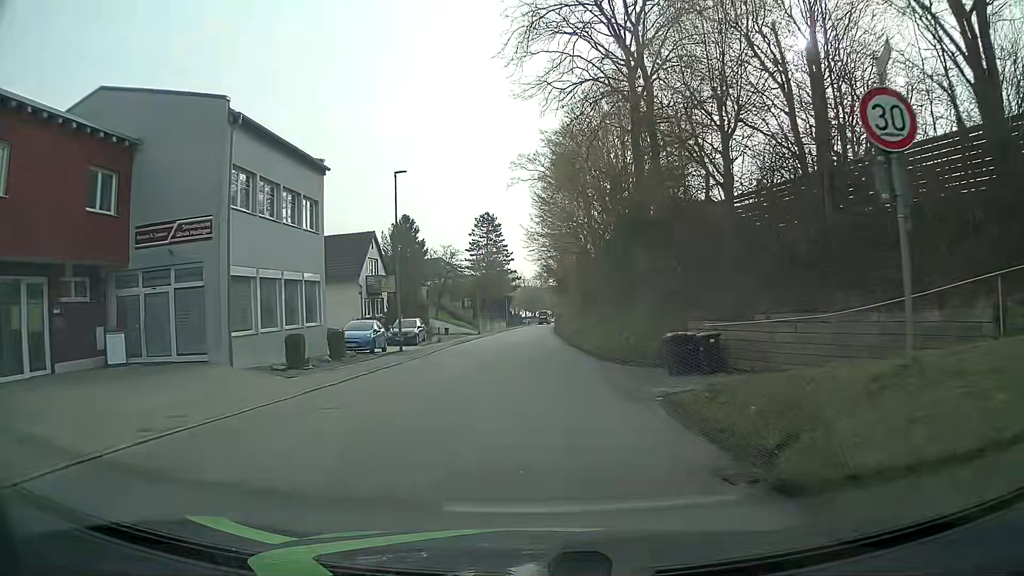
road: tertiary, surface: asphalt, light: Day
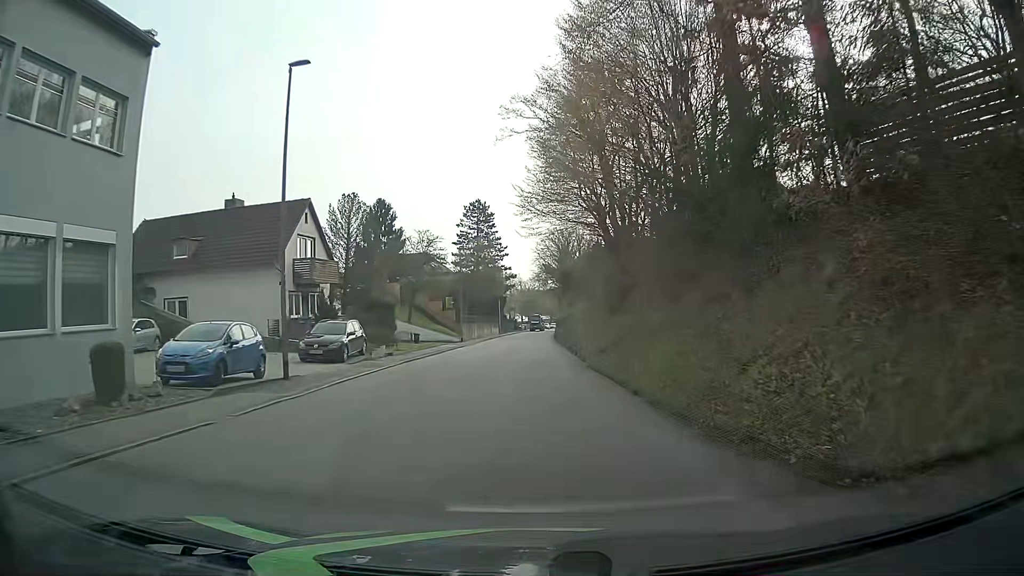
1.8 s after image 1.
(+0.2, +14.3) m; 0°
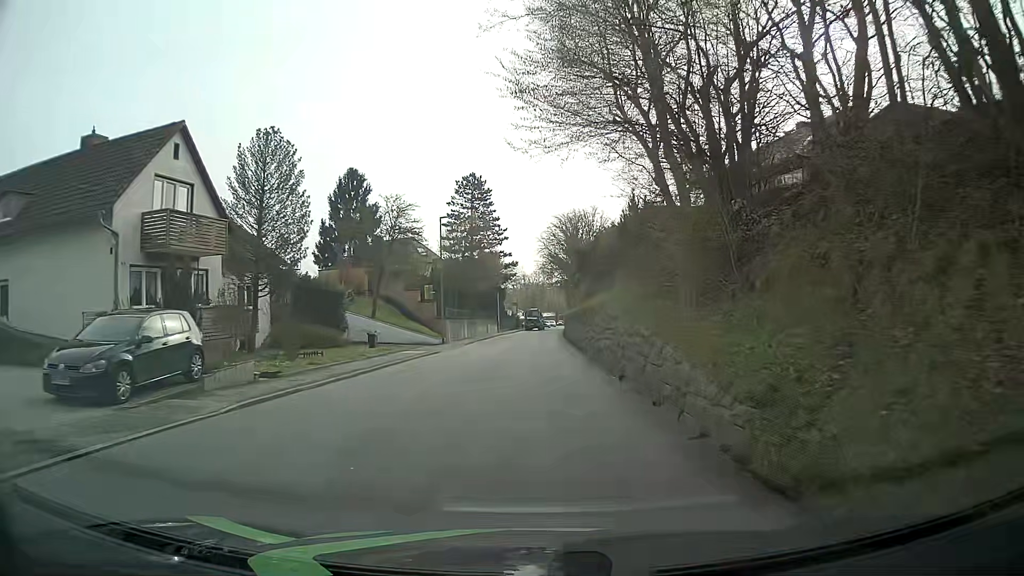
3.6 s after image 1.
(+0.1, +14.4) m; 0°
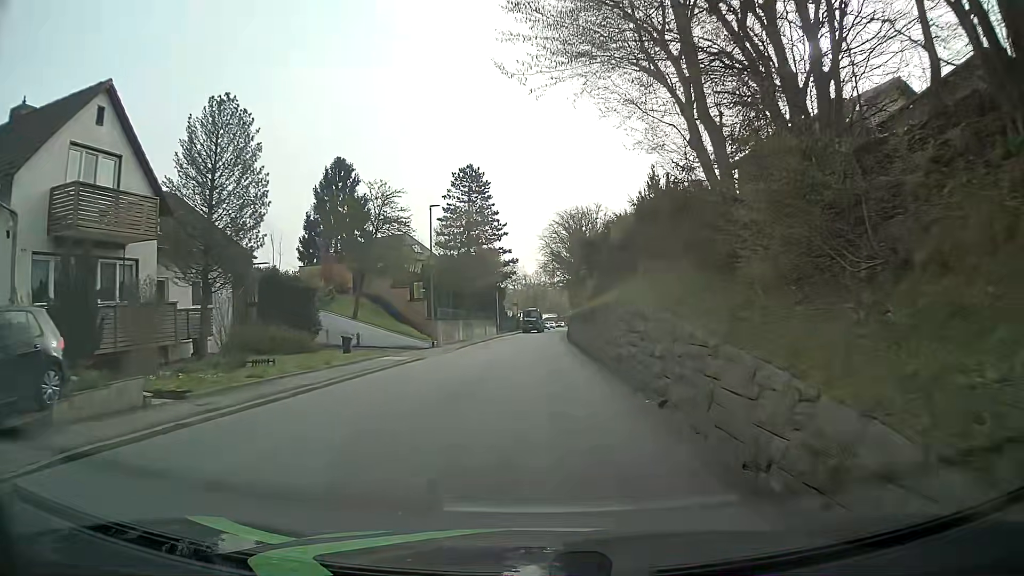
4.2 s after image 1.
(0.0, +4.8) m; -1°
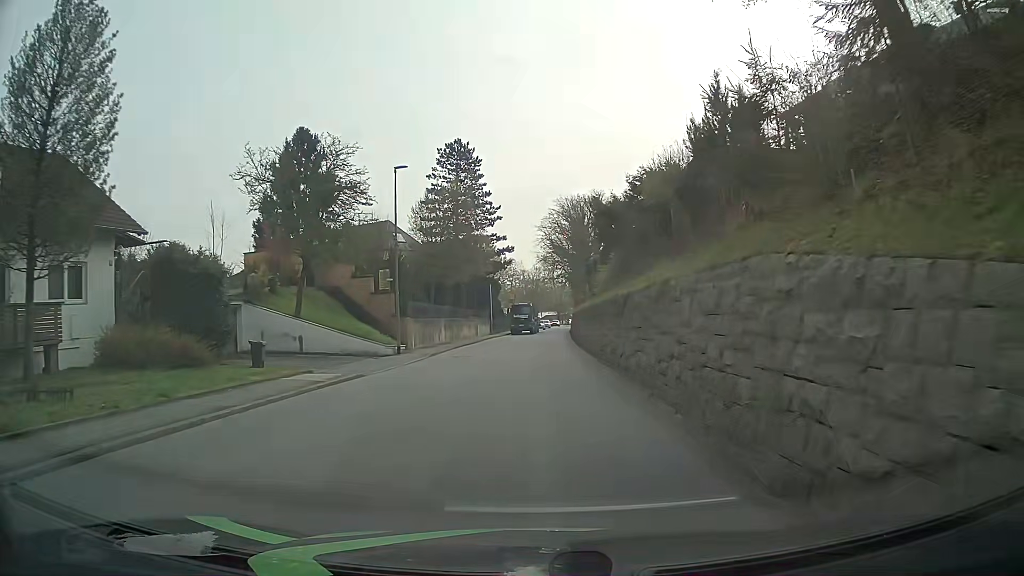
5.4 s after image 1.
(+0.1, +9.6) m; 0°
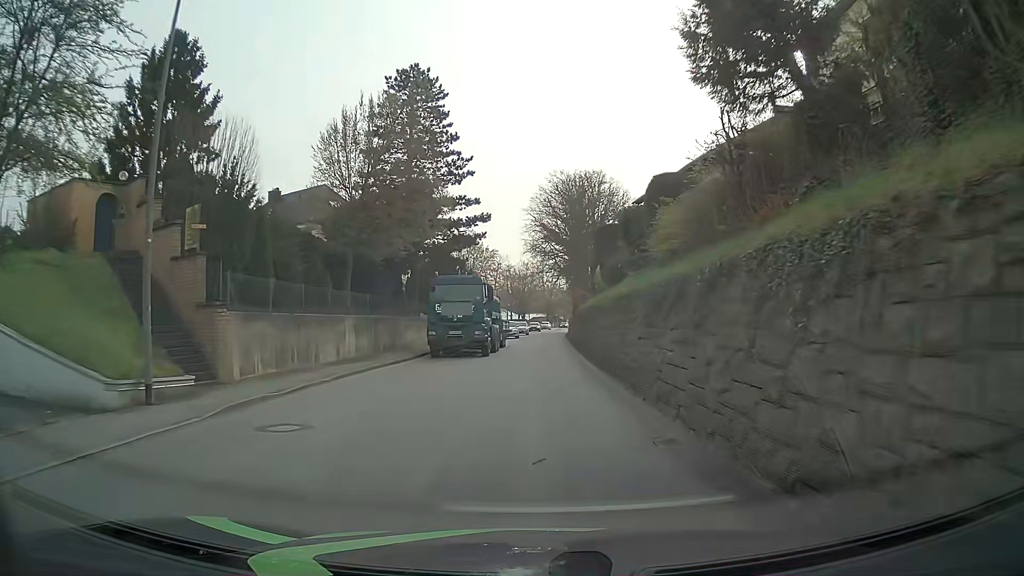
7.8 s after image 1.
(+0.3, +19.1) m; +1°
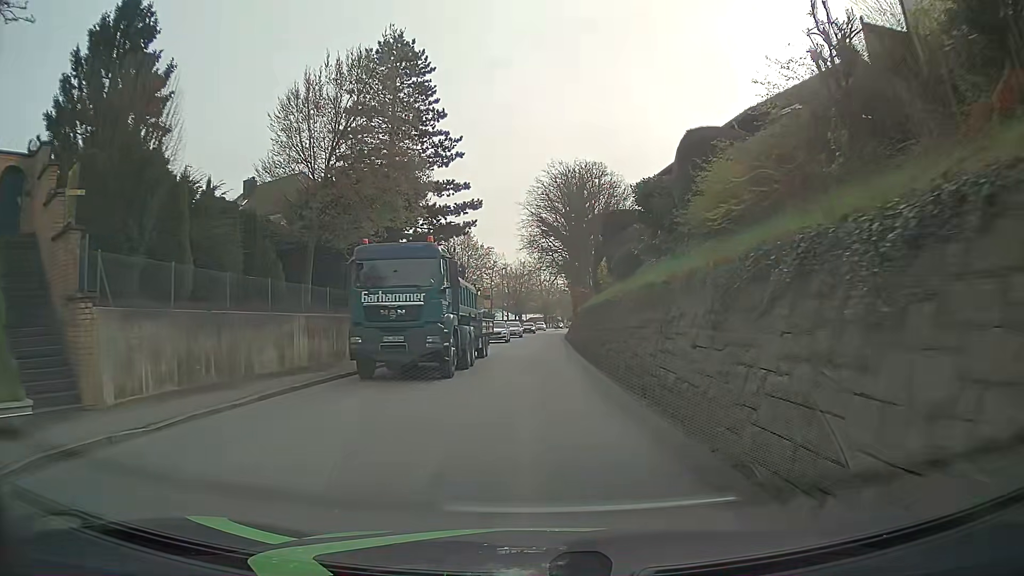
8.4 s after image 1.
(0.0, +4.8) m; 0°
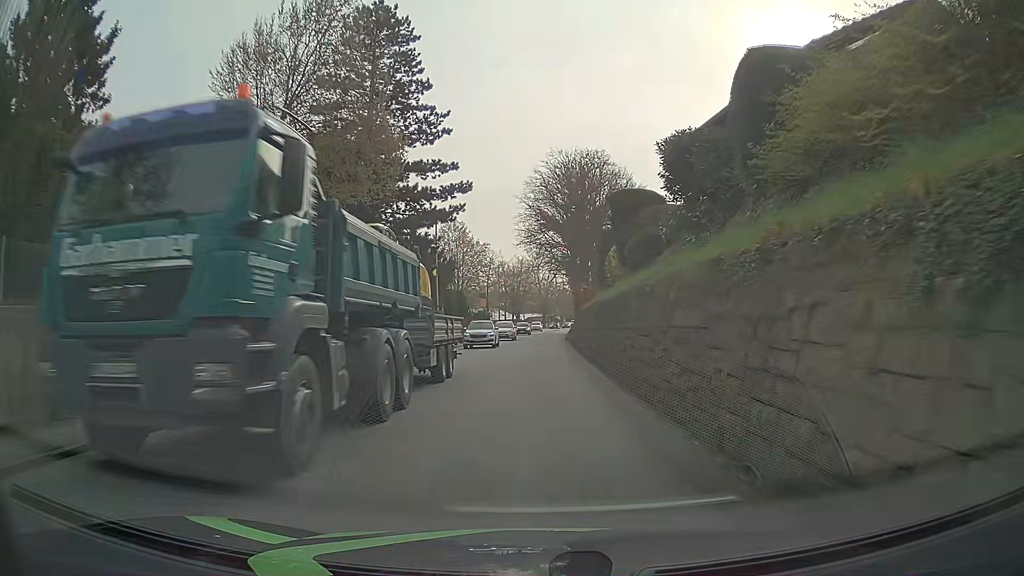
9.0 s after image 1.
(0.0, +4.8) m; +1°
(0, +10) (0, +20) (0, +30) (0, +40) (0, +50) (0, +60) (0, +70) (+1, +80) (+2, +90) (+3, +100) m
